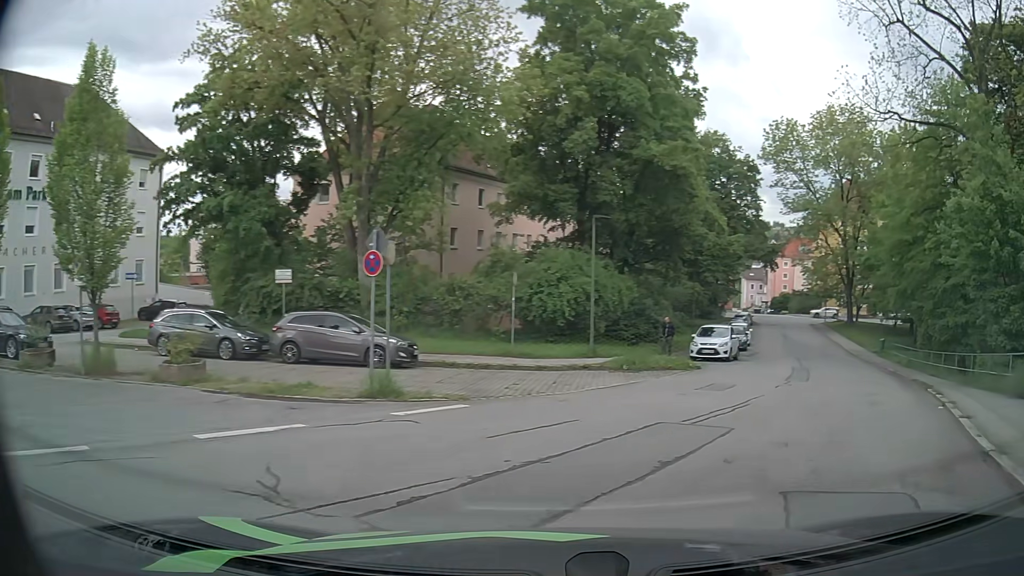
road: residential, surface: asphalt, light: Day
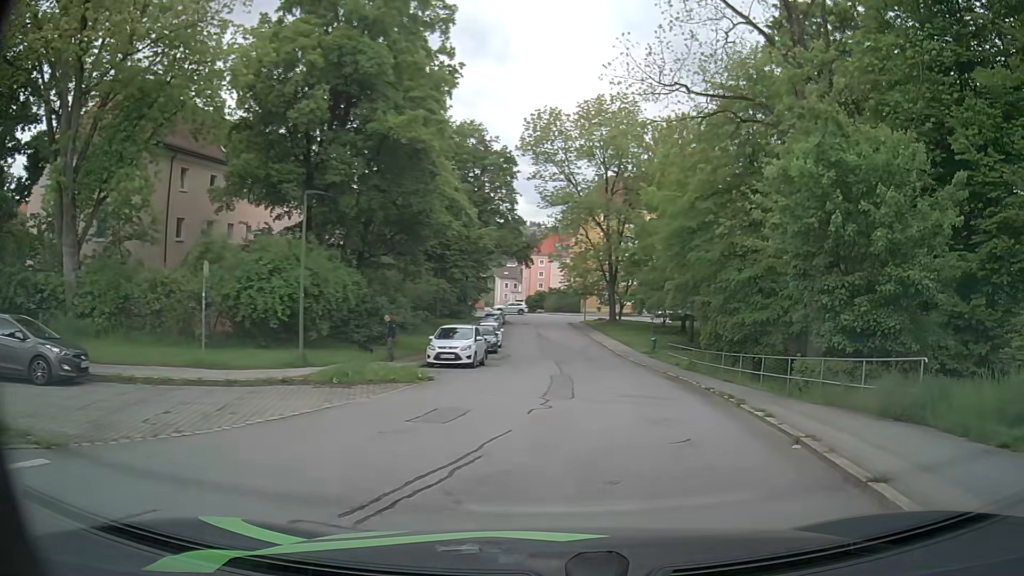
(+0.8, +4.5) m; +20°
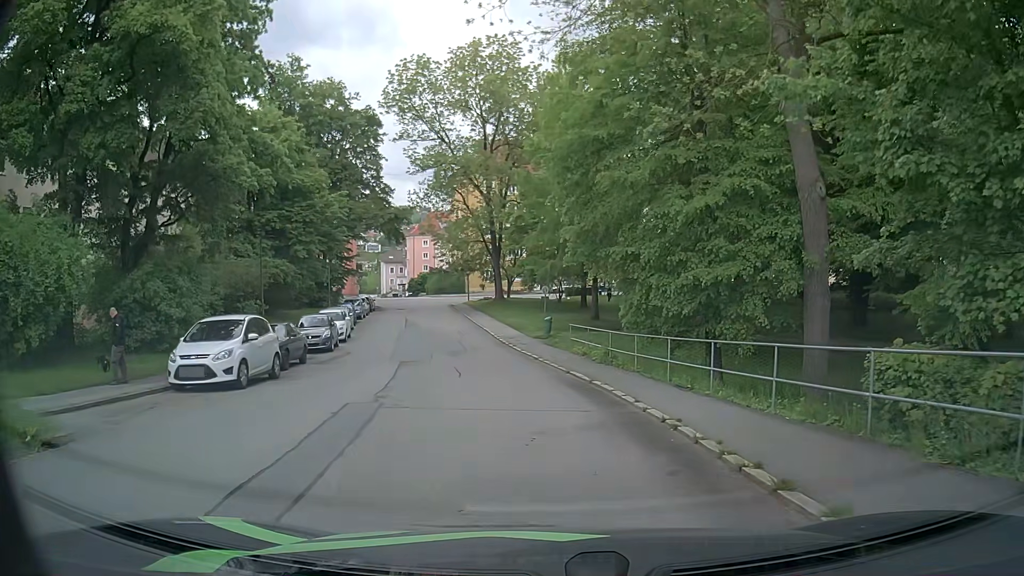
(+1.5, +10.9) m; +9°
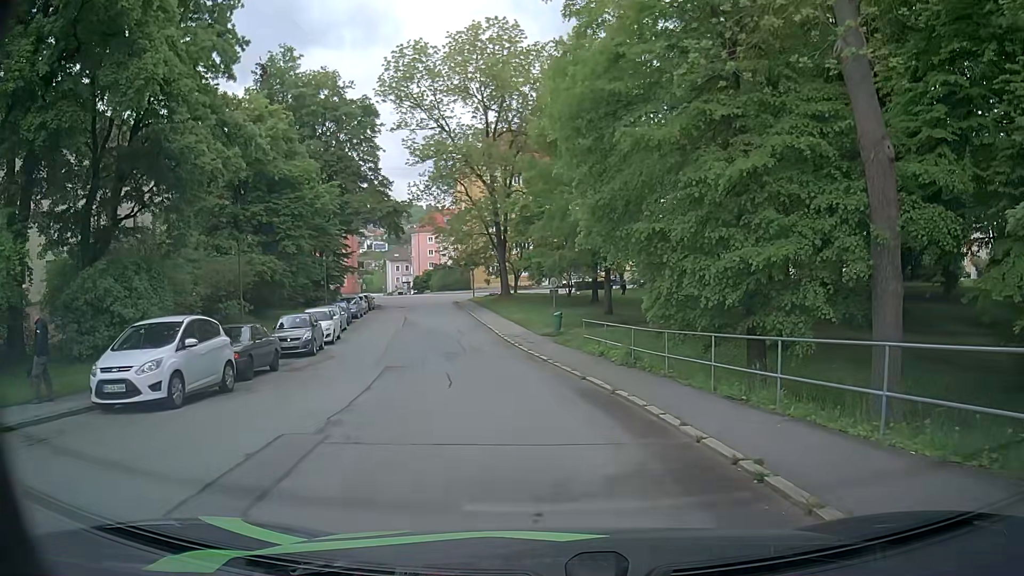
(0.0, +3.3) m; -1°
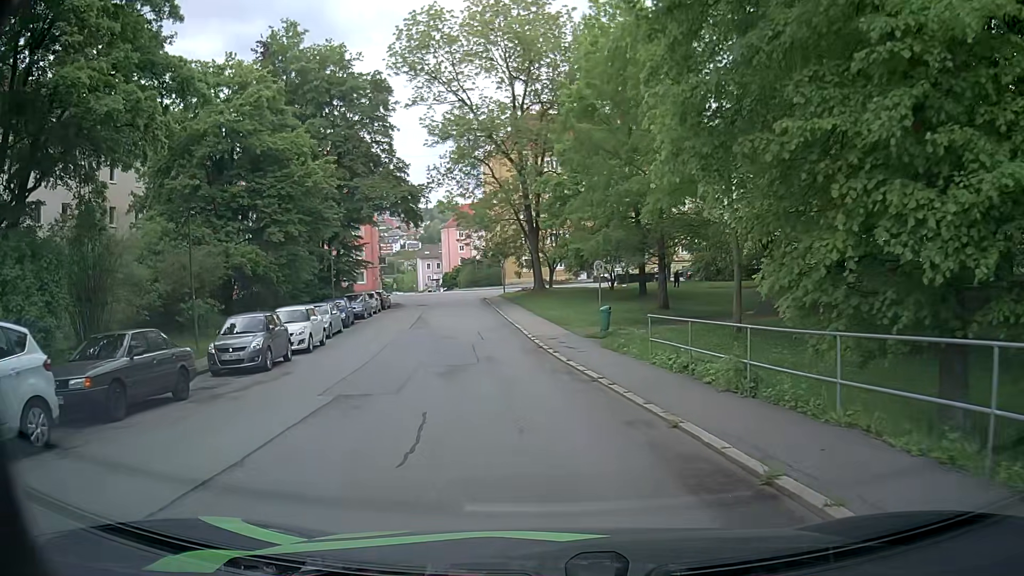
(-0.2, +7.2) m; -4°
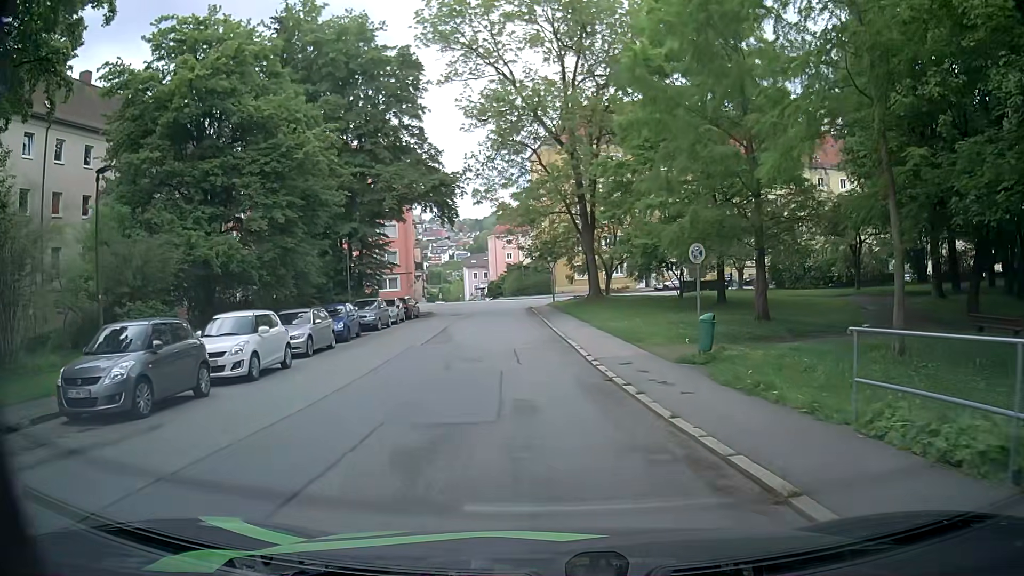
(-0.3, +8.1) m; -2°
